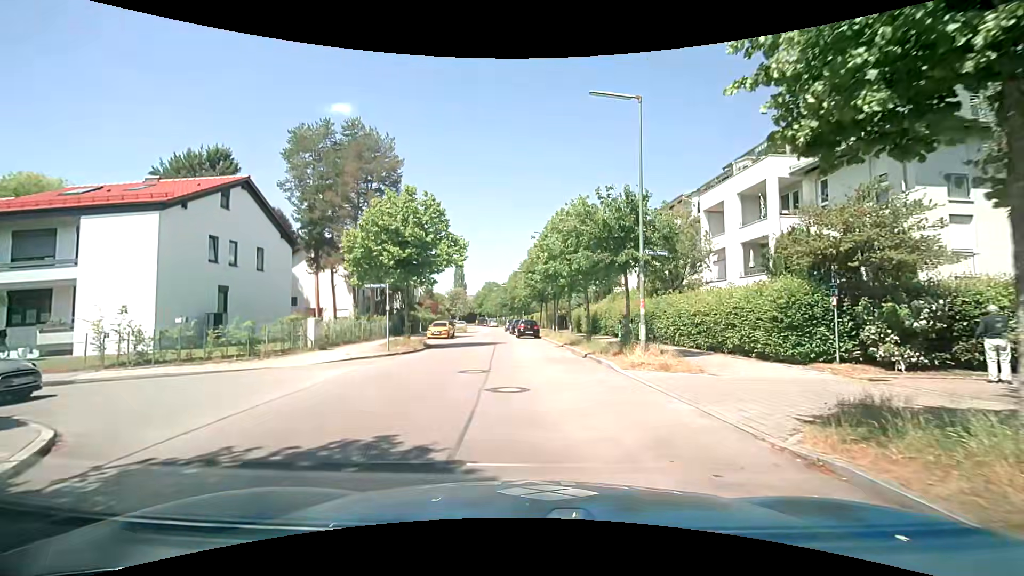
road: residential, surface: asphalt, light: Day
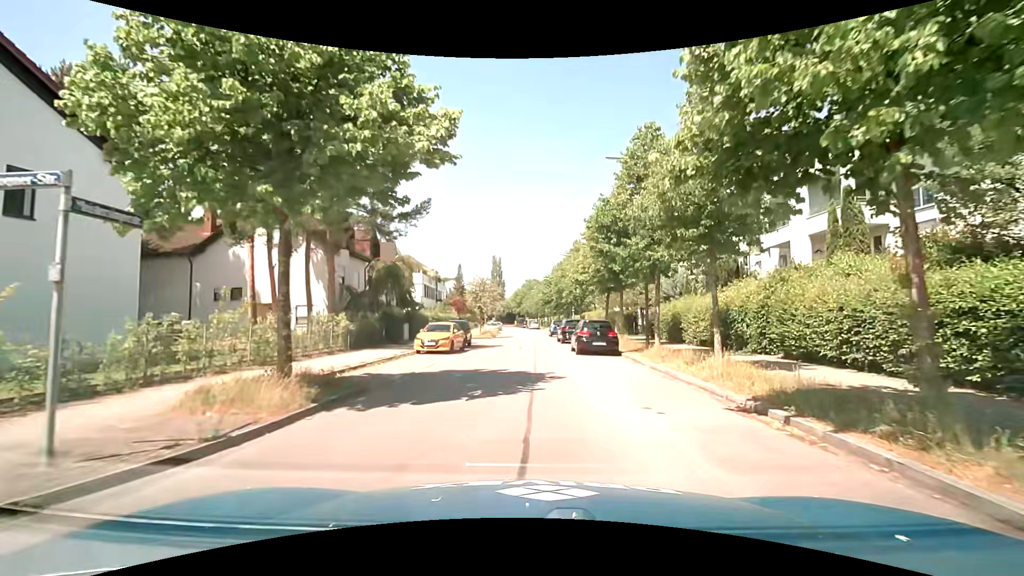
(-1.3, +18.0) m; -6°
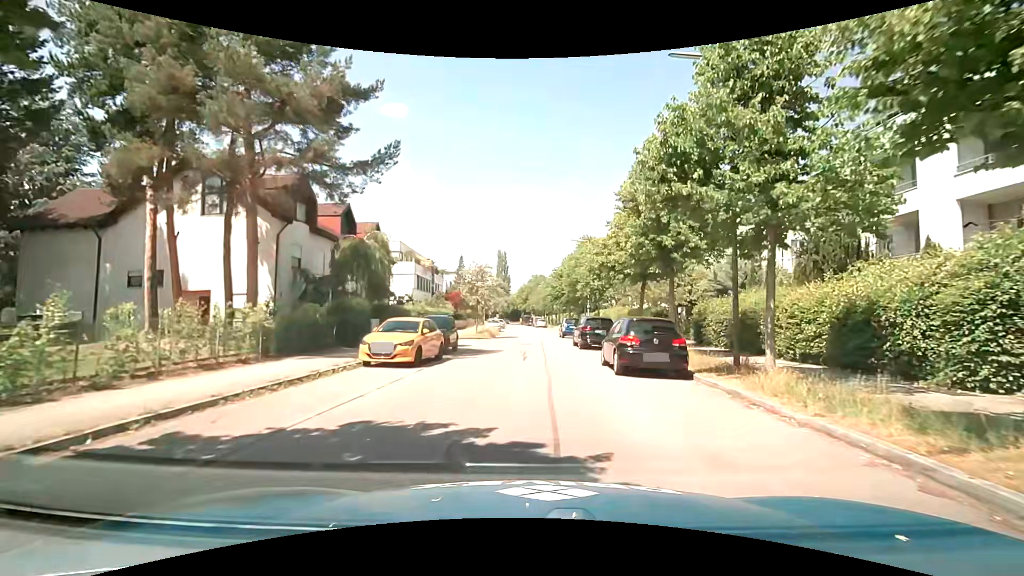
(-0.1, +8.2) m; -1°
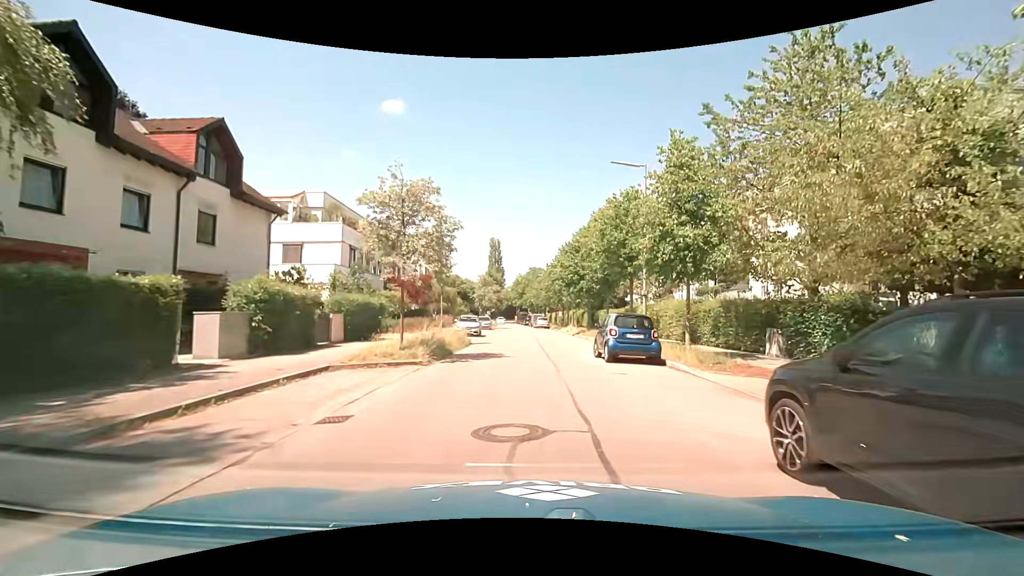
(+0.1, +21.9) m; +1°
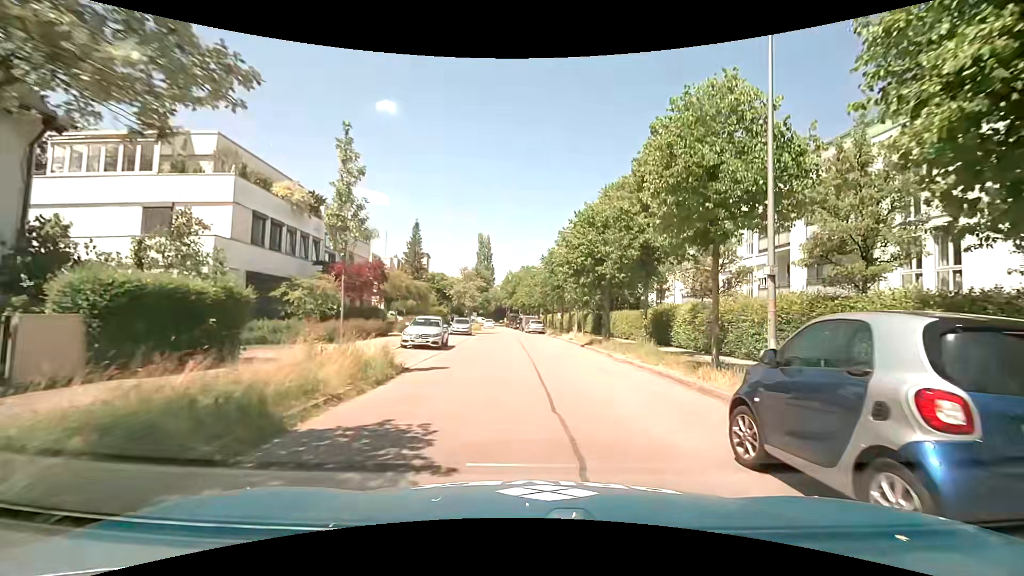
(0.0, +12.2) m; 0°
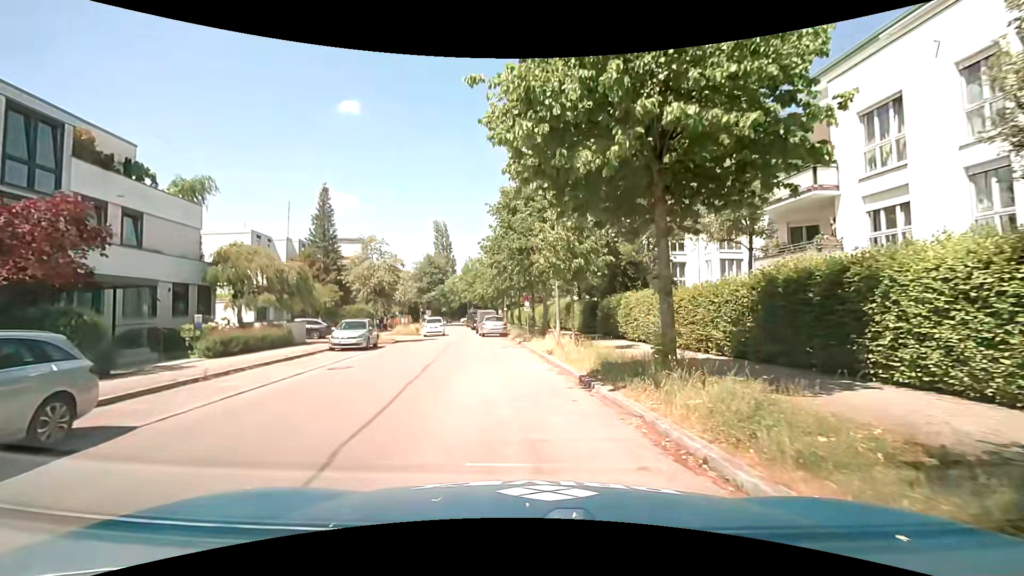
(+1.7, +18.8) m; +5°
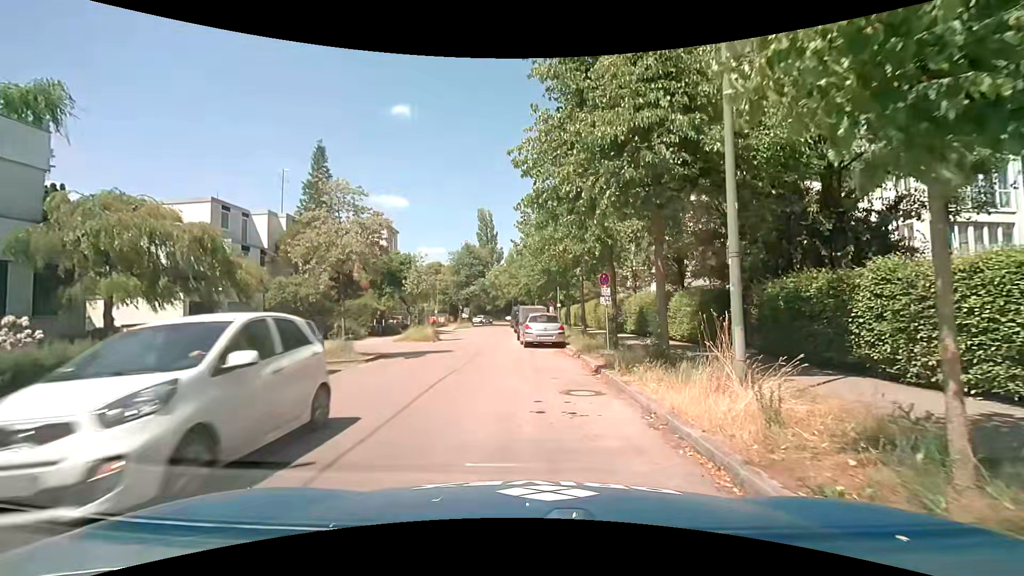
(-1.0, +12.8) m; -7°
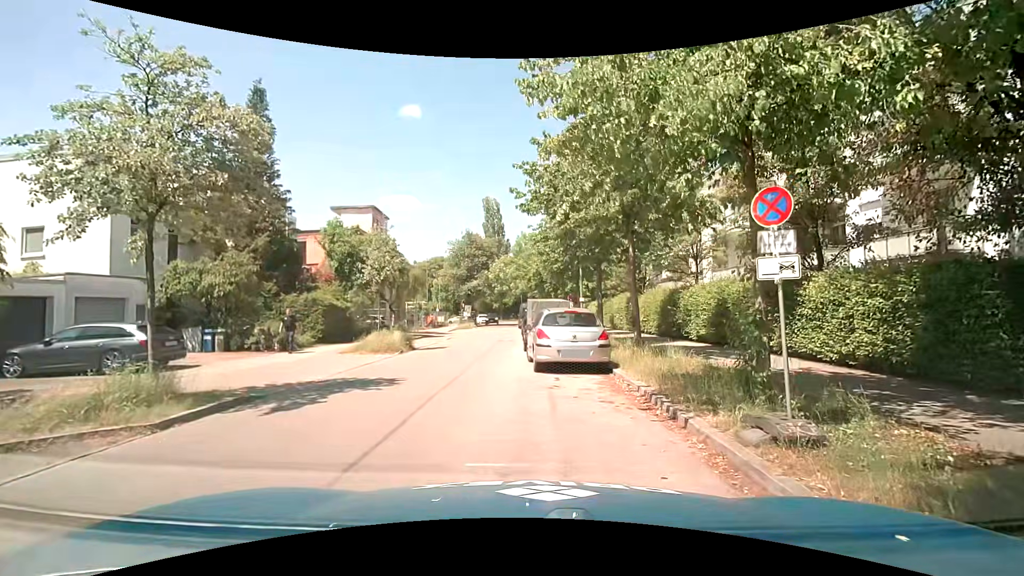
(0.0, +9.5) m; 0°
